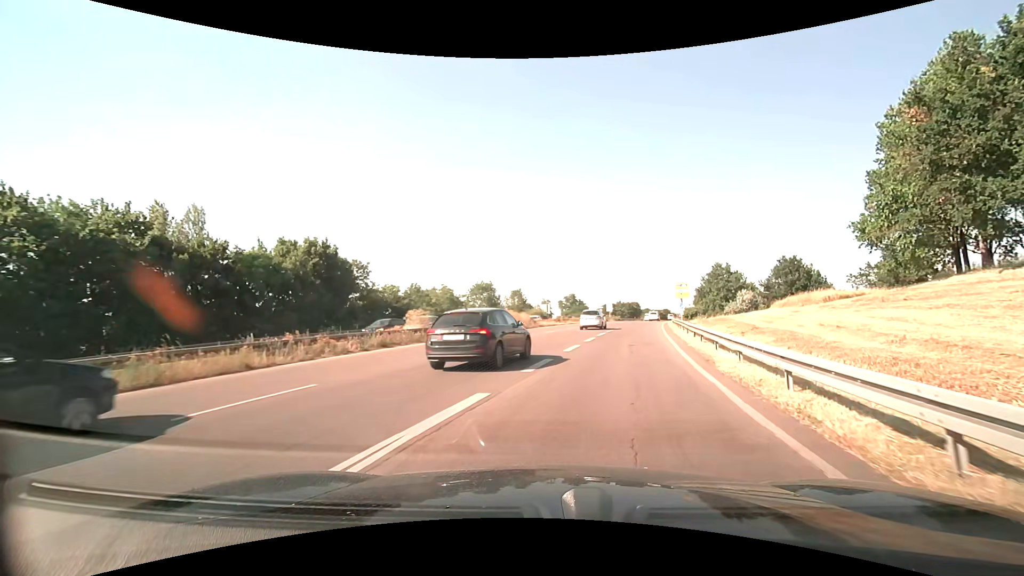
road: trunk_link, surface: asphalt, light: Day
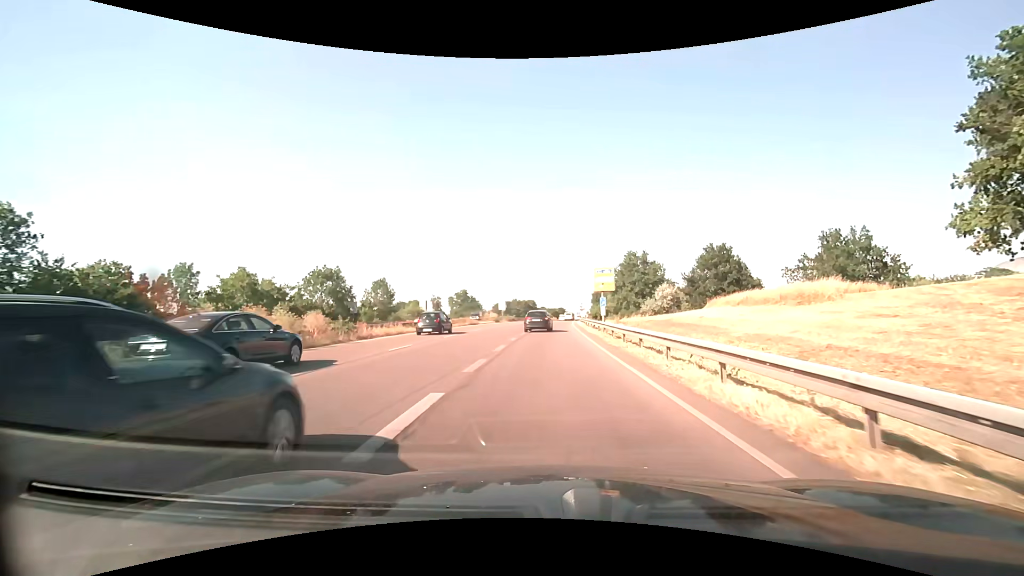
(+3.6, +24.0) m; +12°
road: trunk
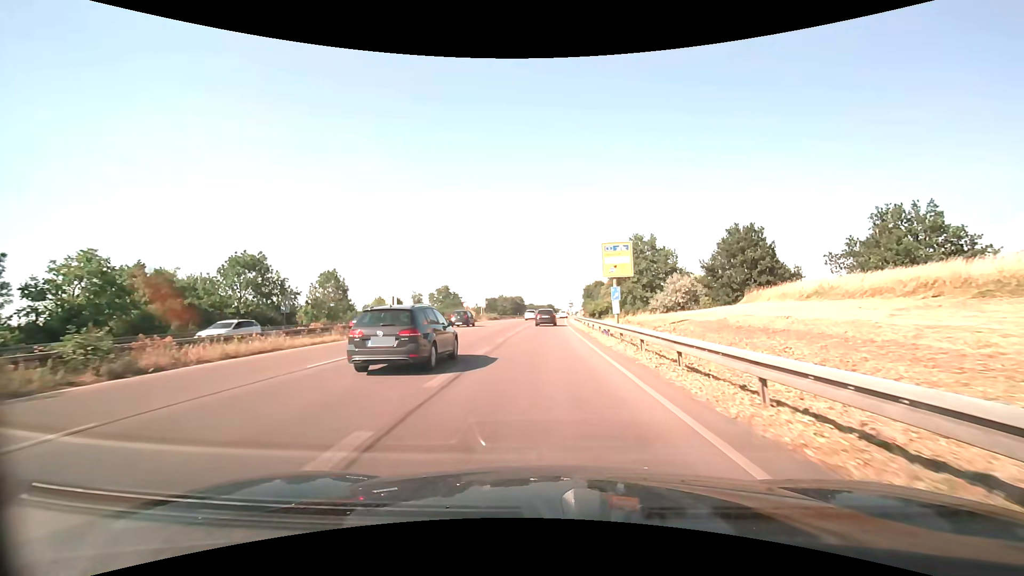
(+0.1, +14.4) m; +1°
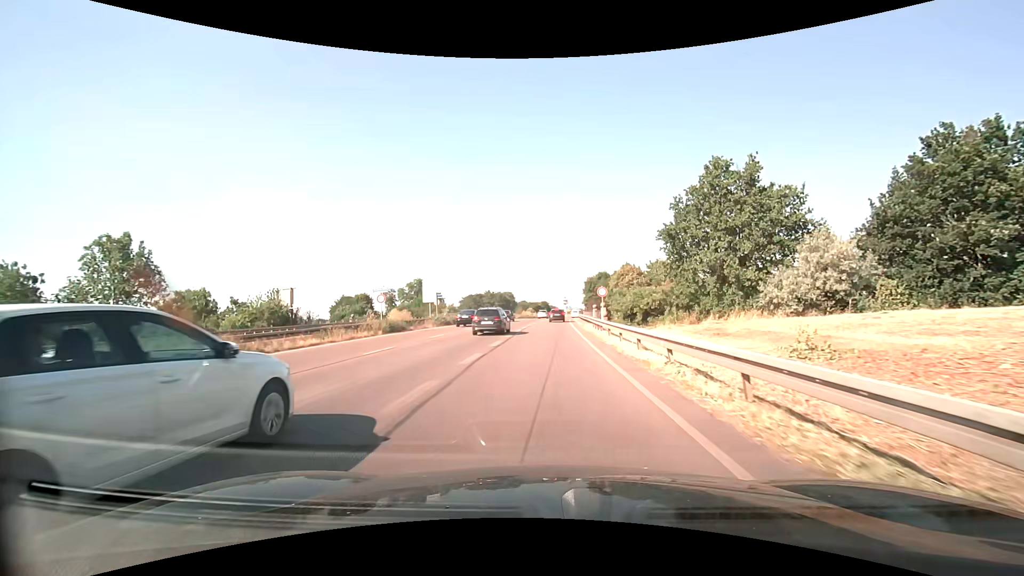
(+0.2, +32.1) m; +1°
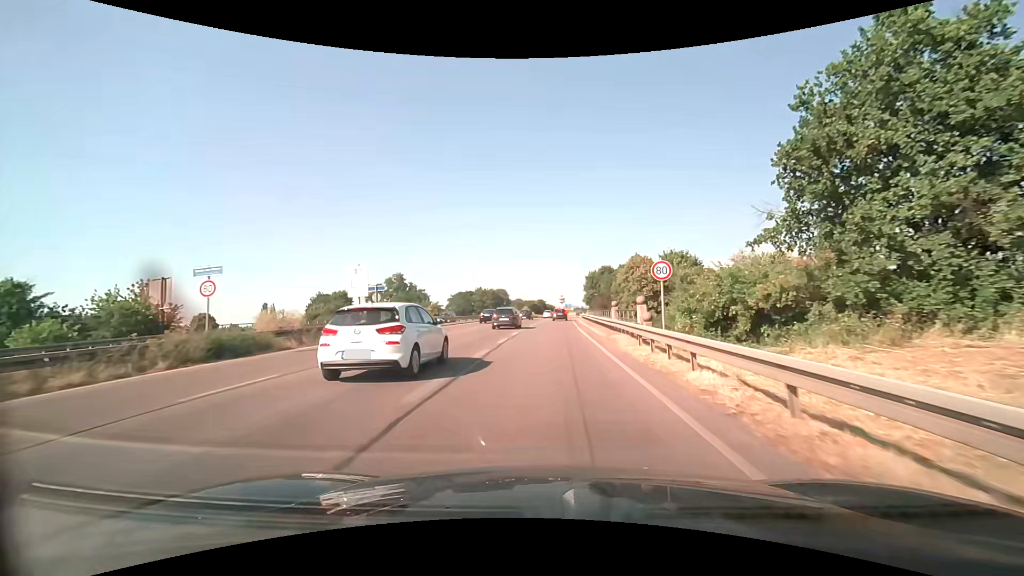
(0.0, +17.3) m; 0°
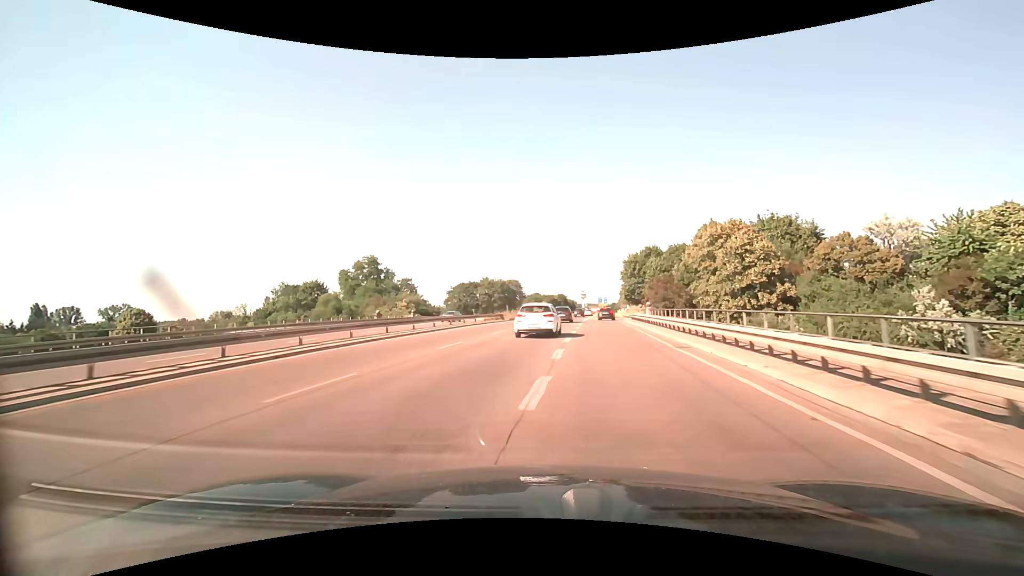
(-0.4, +36.5) m; -3°
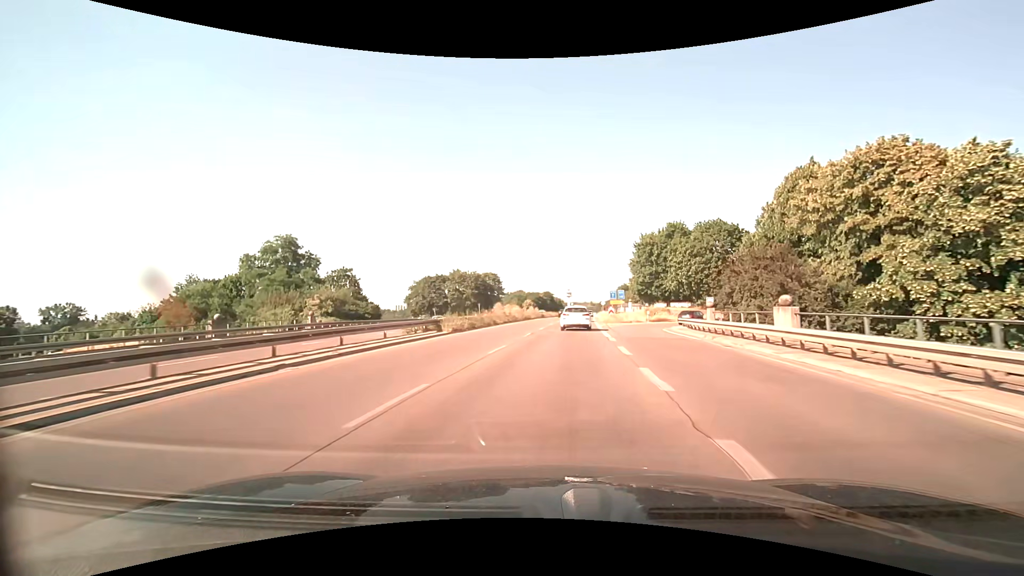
(+0.4, +28.2) m; +2°
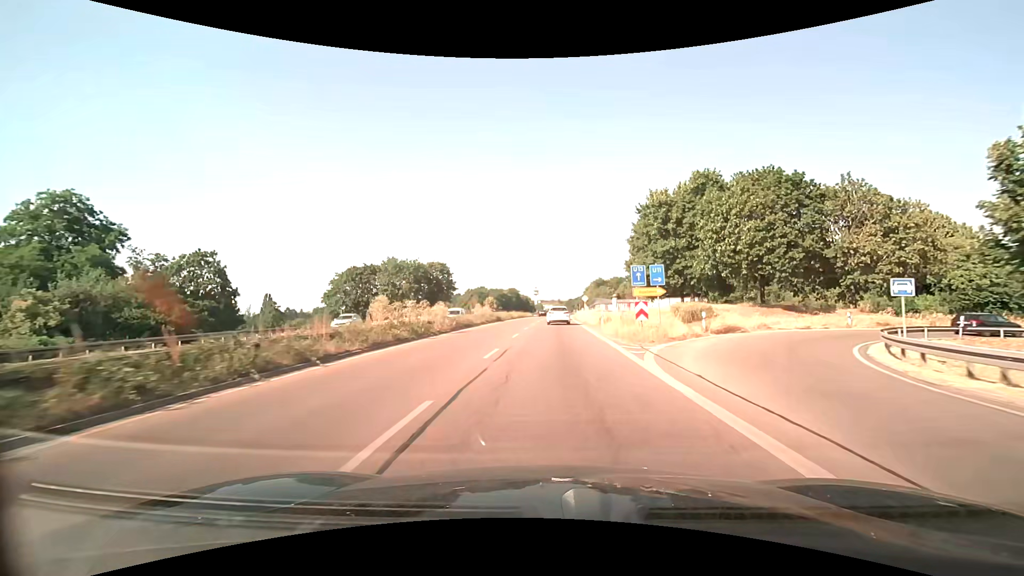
(+1.1, +28.0) m; +4°
(0, +10) (0, +20) (0, +30) (+1, +40) (+1, +50) (+1, +60) (+1, +70) (+2, +80) (+2, +90) (+3, +100) m
